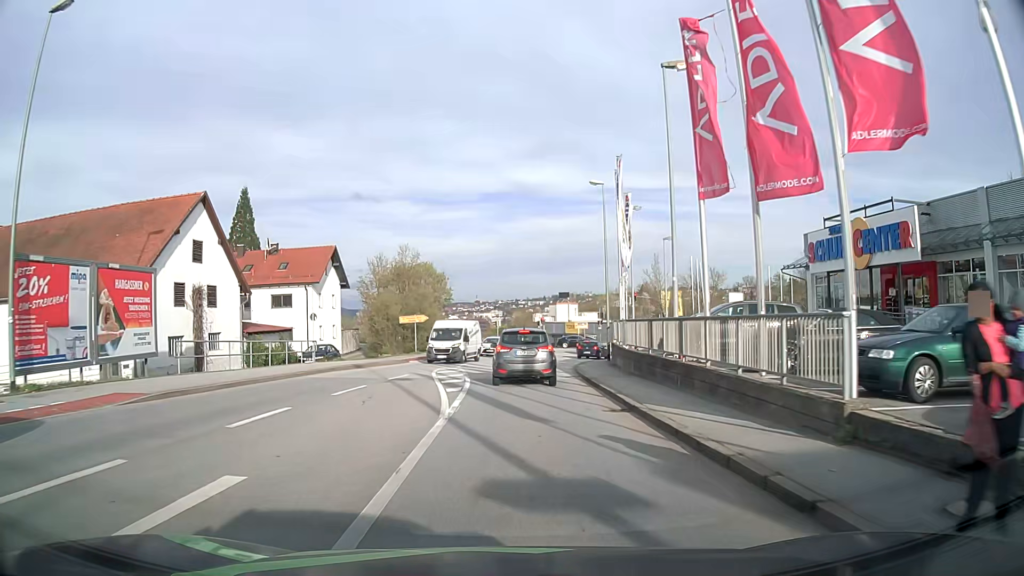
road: tertiary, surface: asphalt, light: Day
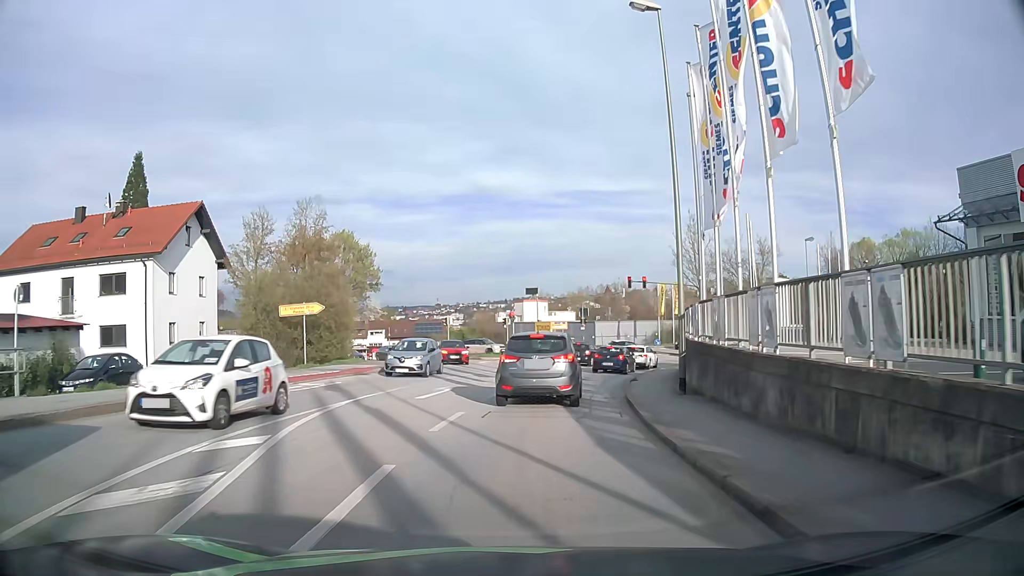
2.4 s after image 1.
(+0.4, +21.2) m; +3°
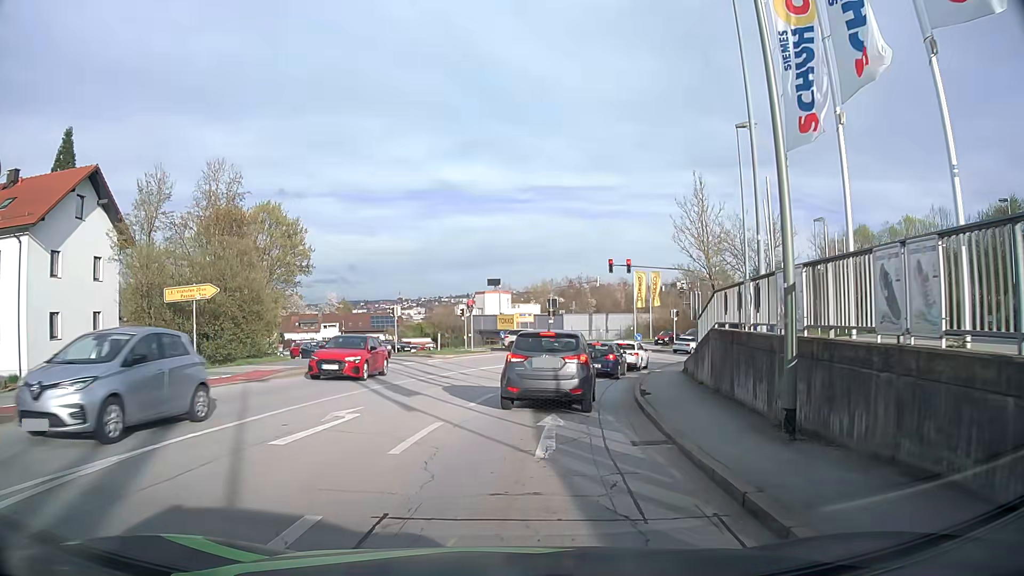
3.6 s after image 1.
(+0.2, +8.0) m; +3°
